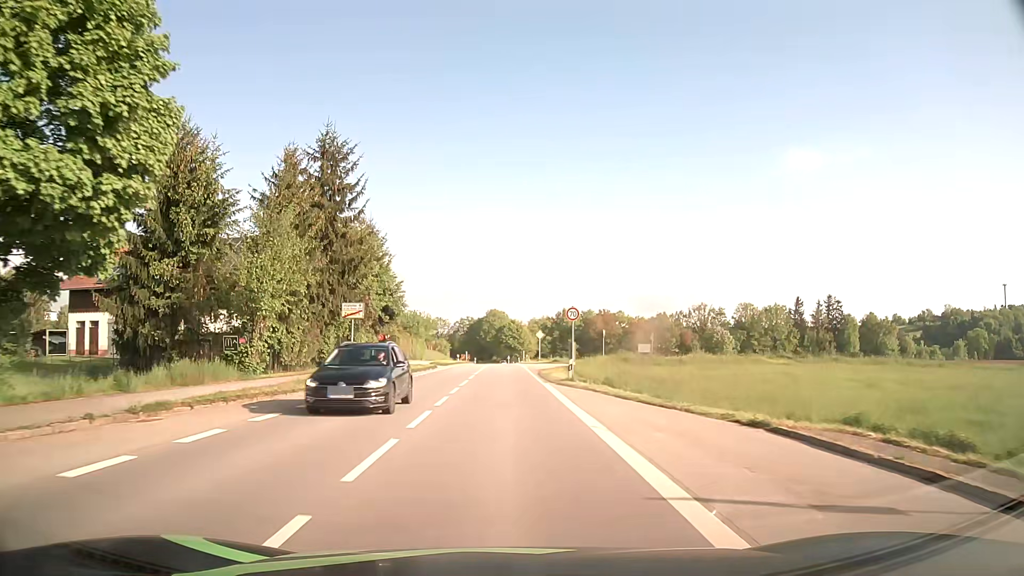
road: secondary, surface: asphalt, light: Day
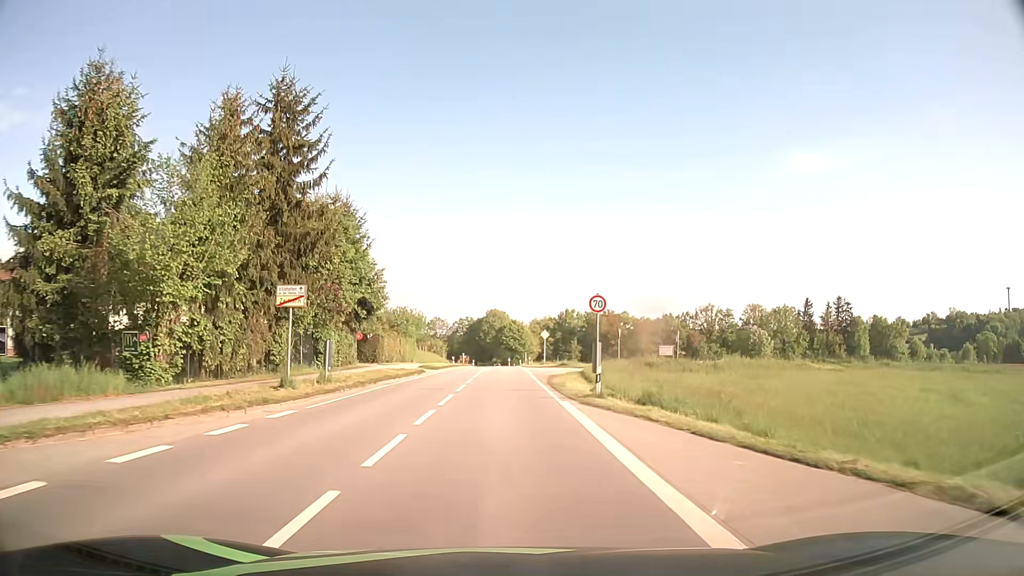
(0.0, +8.1) m; -1°
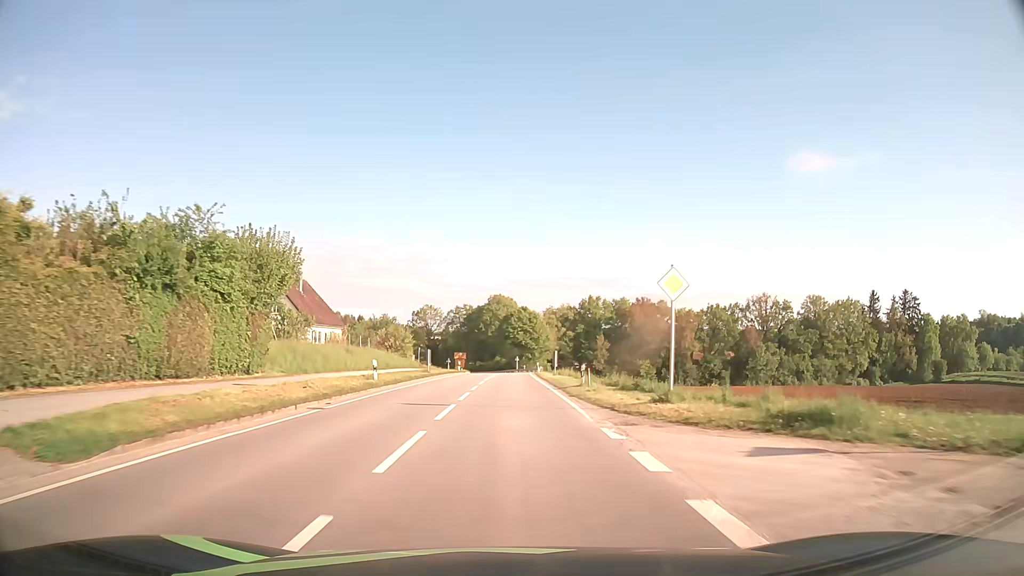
(+0.1, +45.9) m; 0°
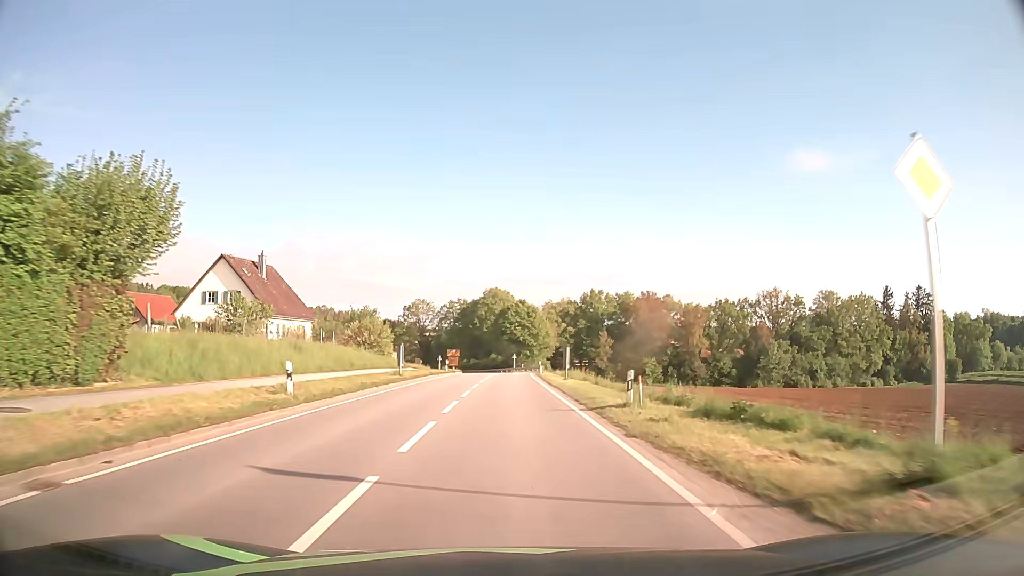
(0.0, +10.5) m; 0°
